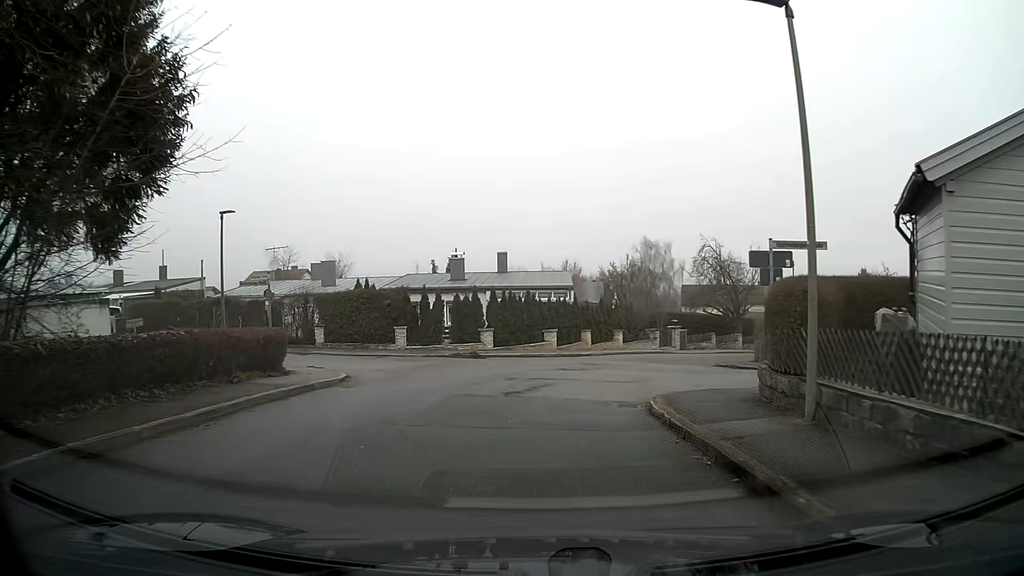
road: residential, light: Day
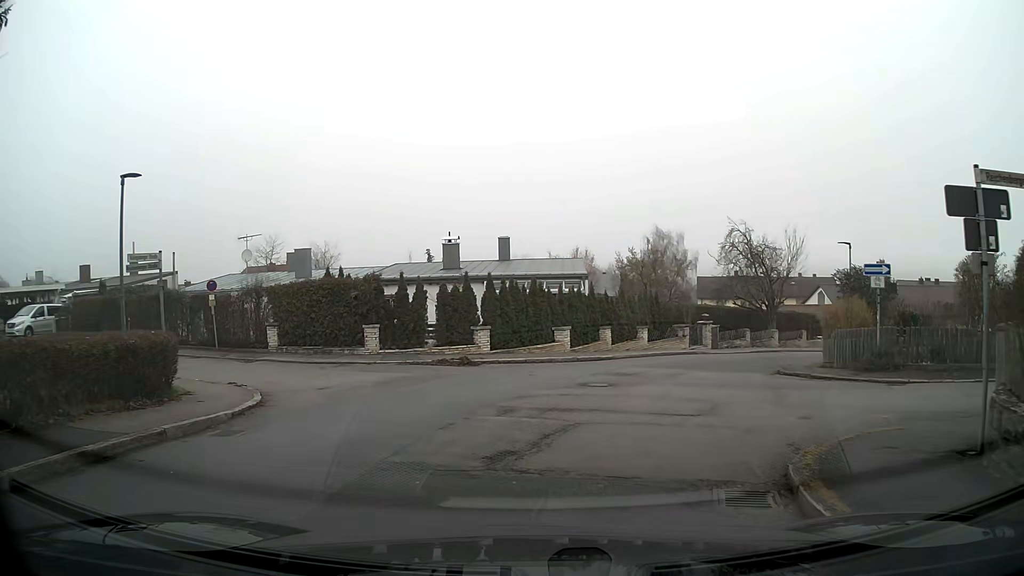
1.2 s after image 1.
(0.0, +5.9) m; -1°
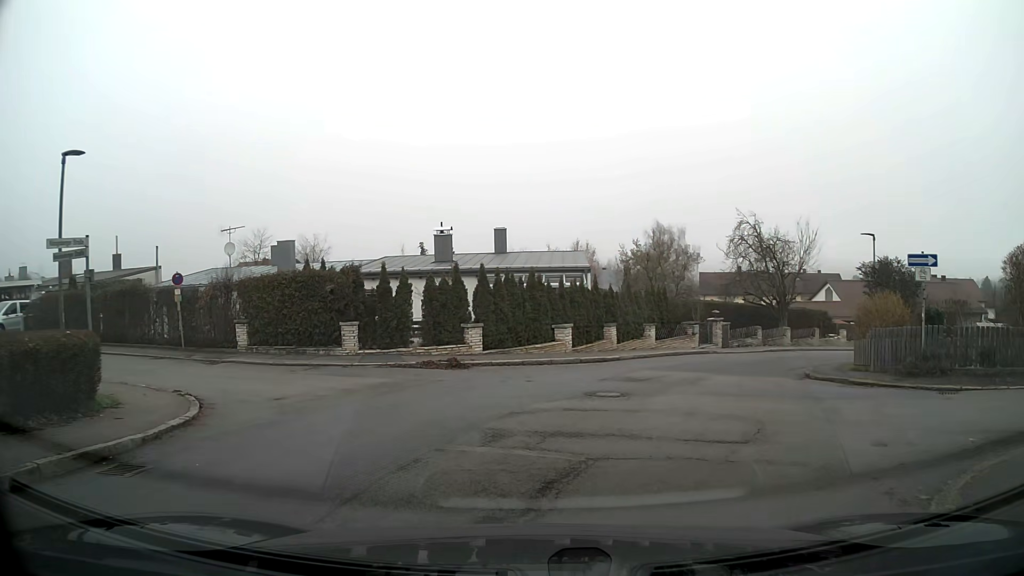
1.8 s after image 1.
(0.0, +2.3) m; 0°
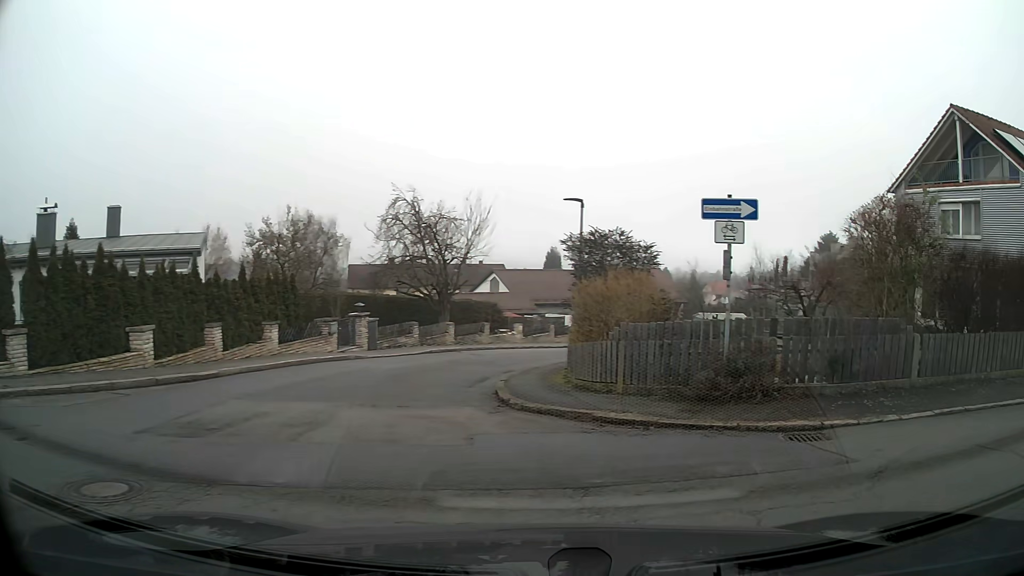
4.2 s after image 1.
(+1.6, +6.8) m; +35°
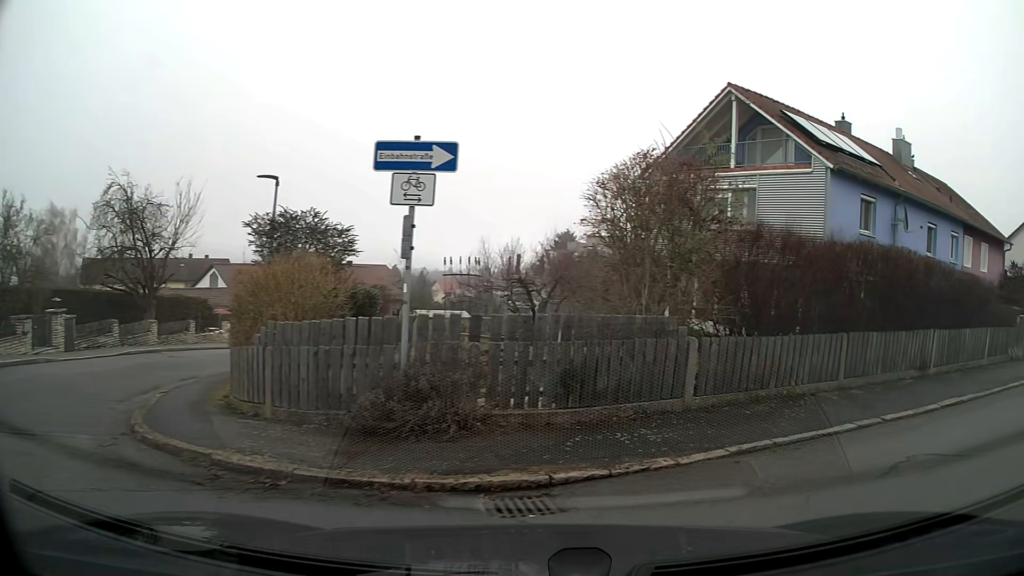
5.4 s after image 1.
(+0.6, +2.9) m; +22°
